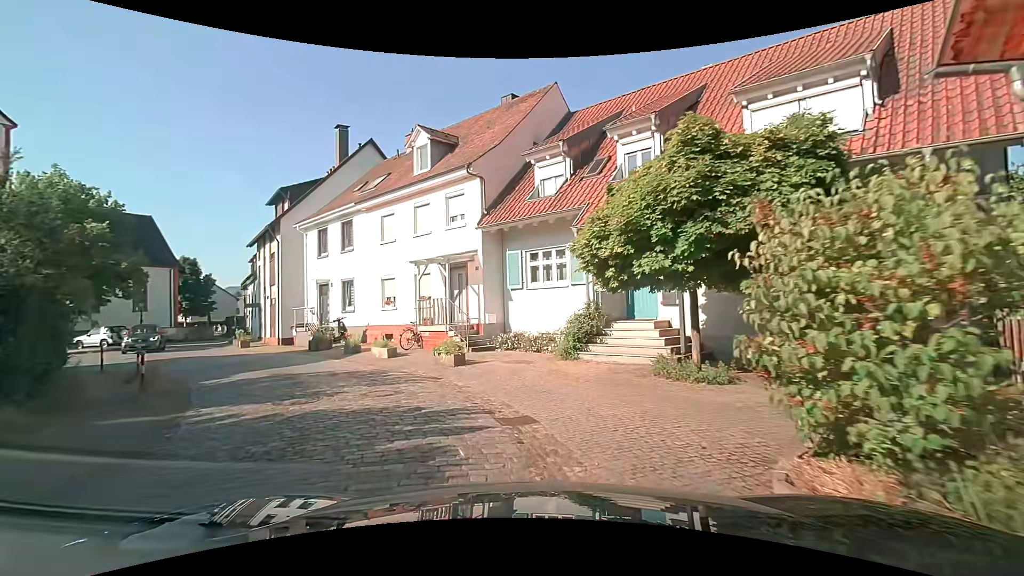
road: residential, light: Day
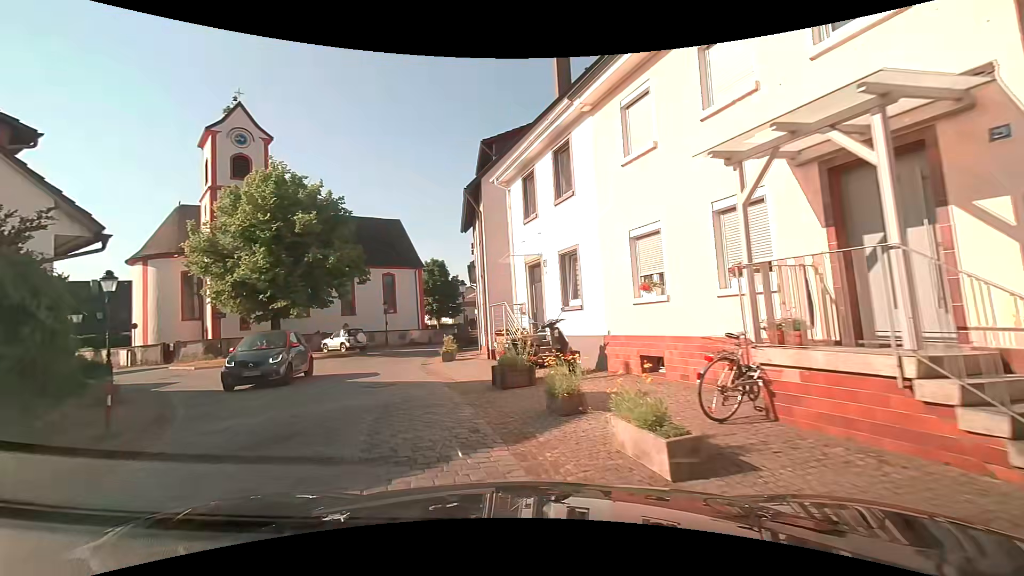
(-2.7, +11.2) m; -30°
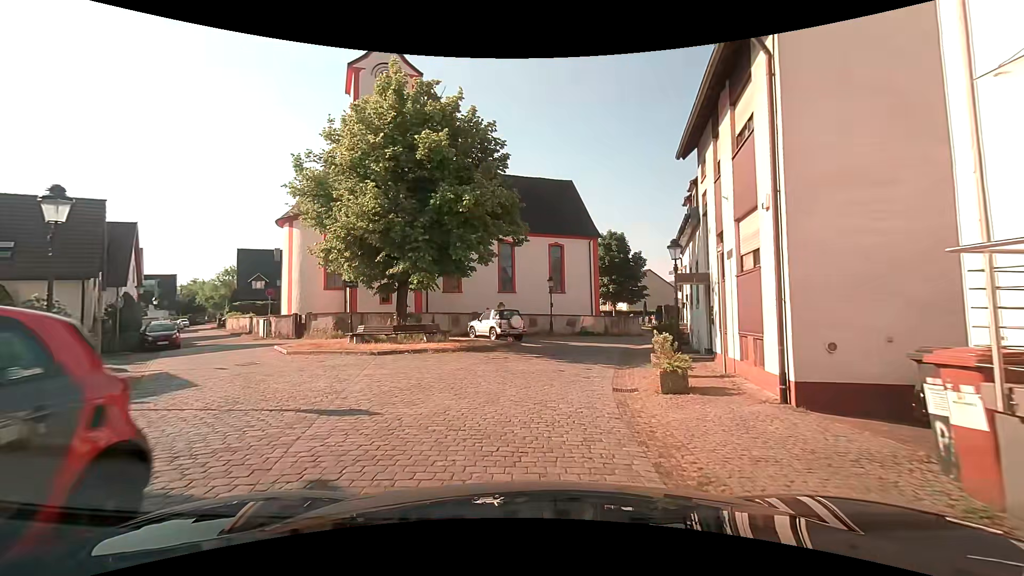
(-2.1, +10.6) m; -18°
